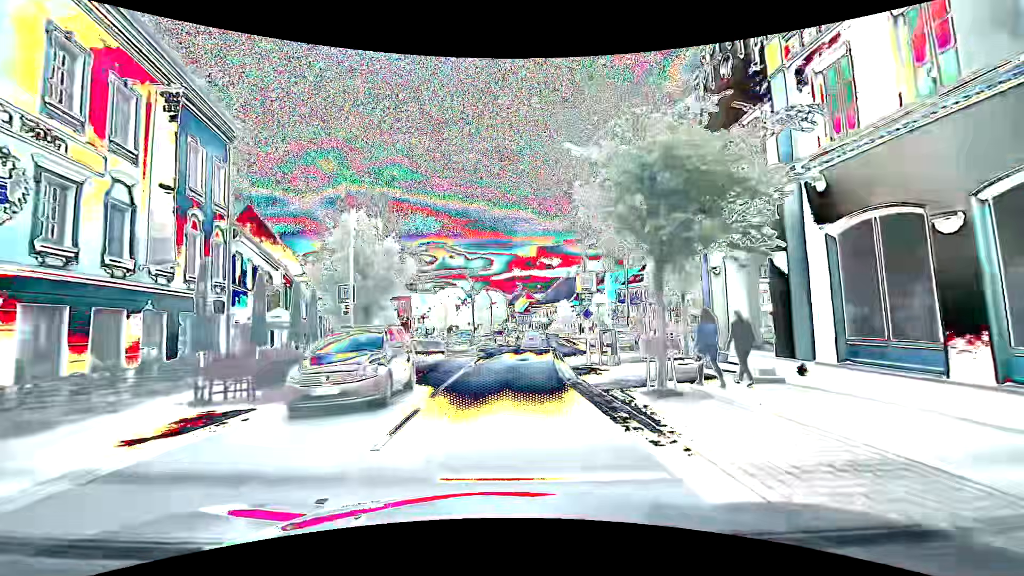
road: primary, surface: asphalt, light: Day
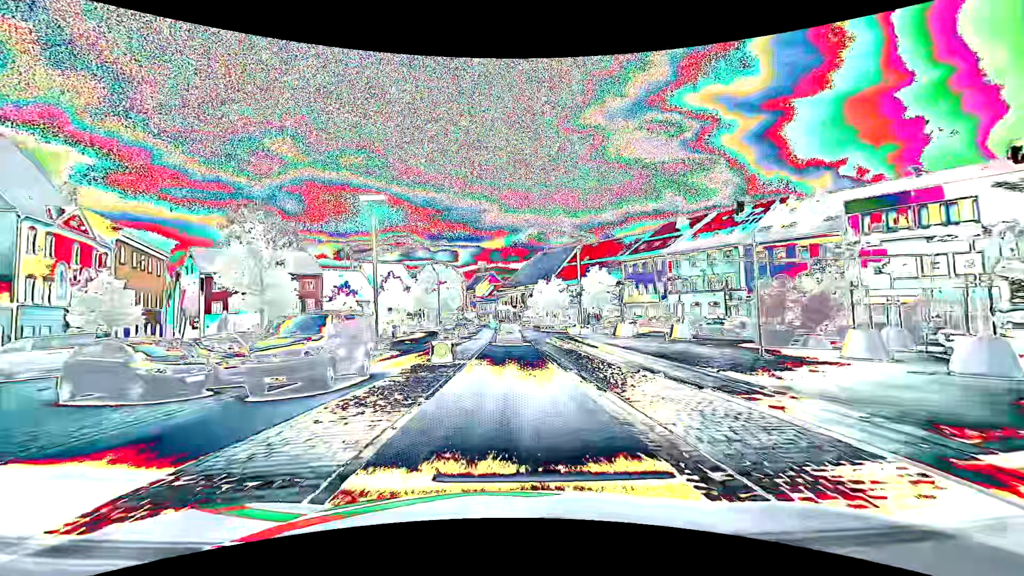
(+1.5, +37.0) m; +4°
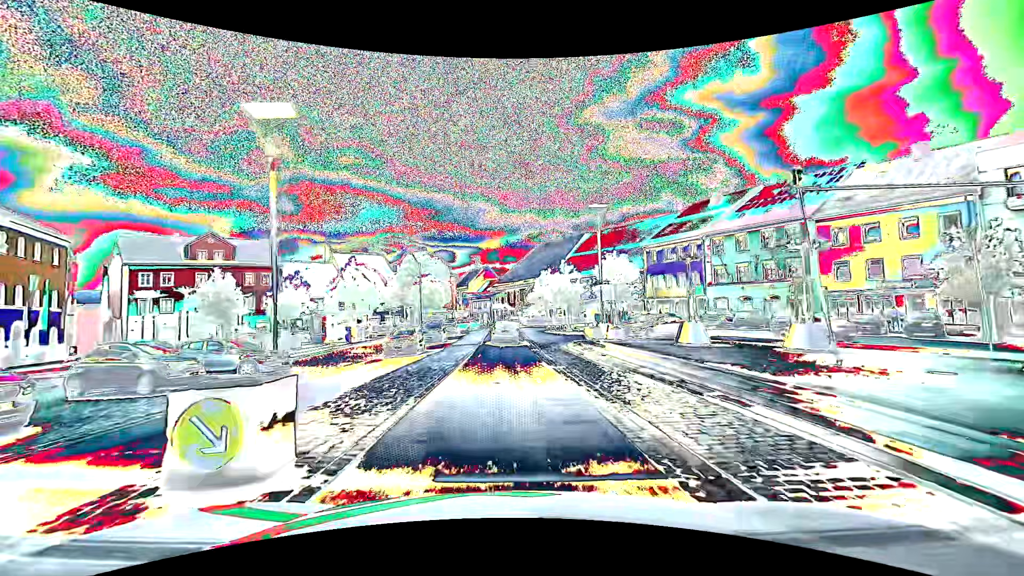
(+0.1, +14.1) m; +1°
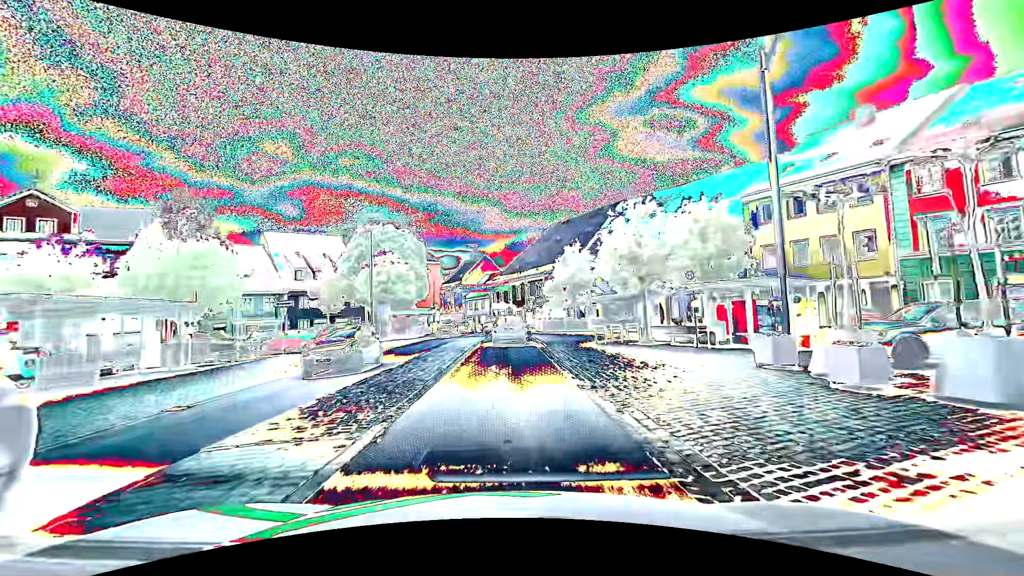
(-0.1, +25.9) m; -1°
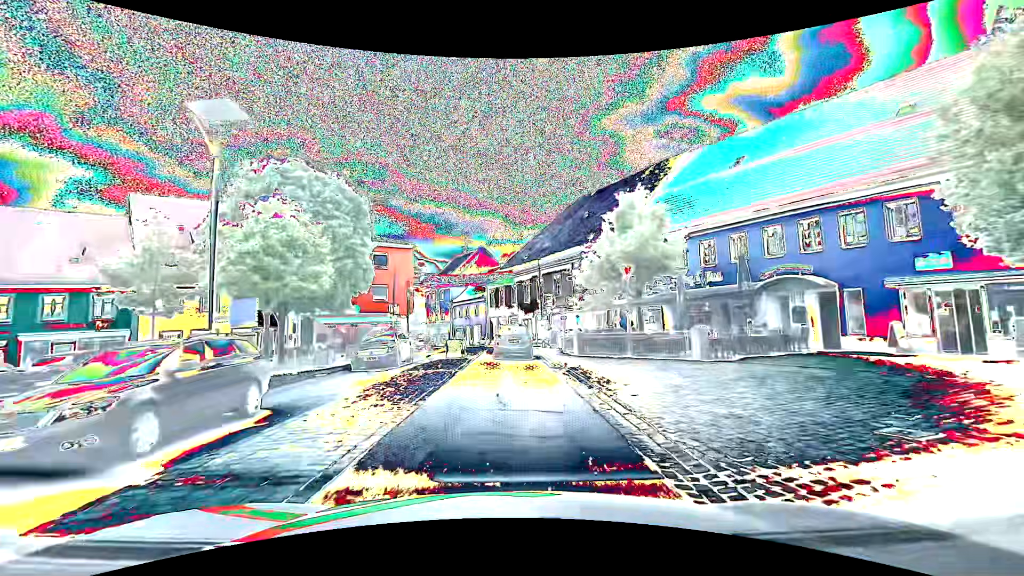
(0.0, +22.1) m; 0°
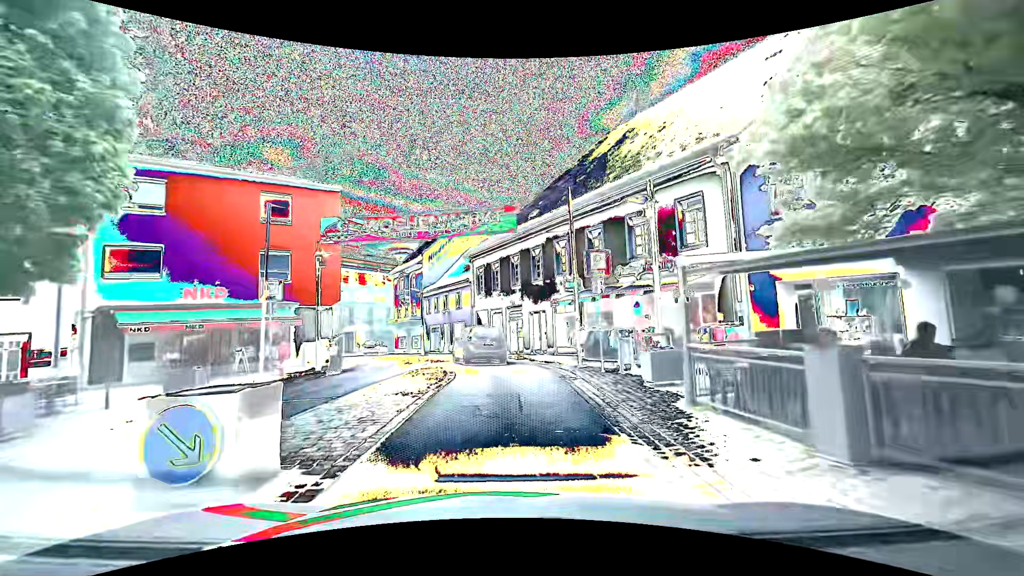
(-0.1, +19.4) m; 0°
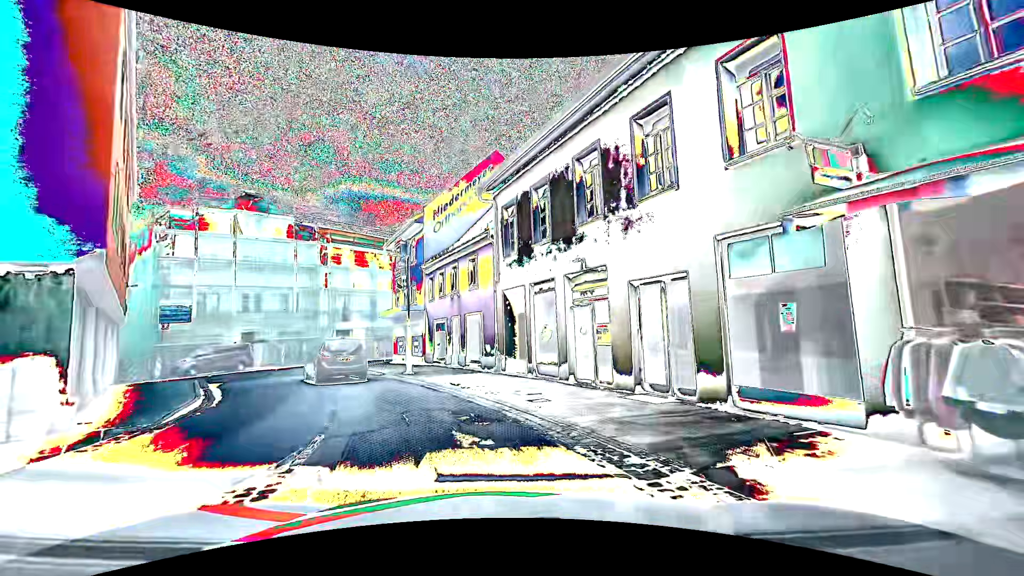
(-0.3, +17.6) m; -5°
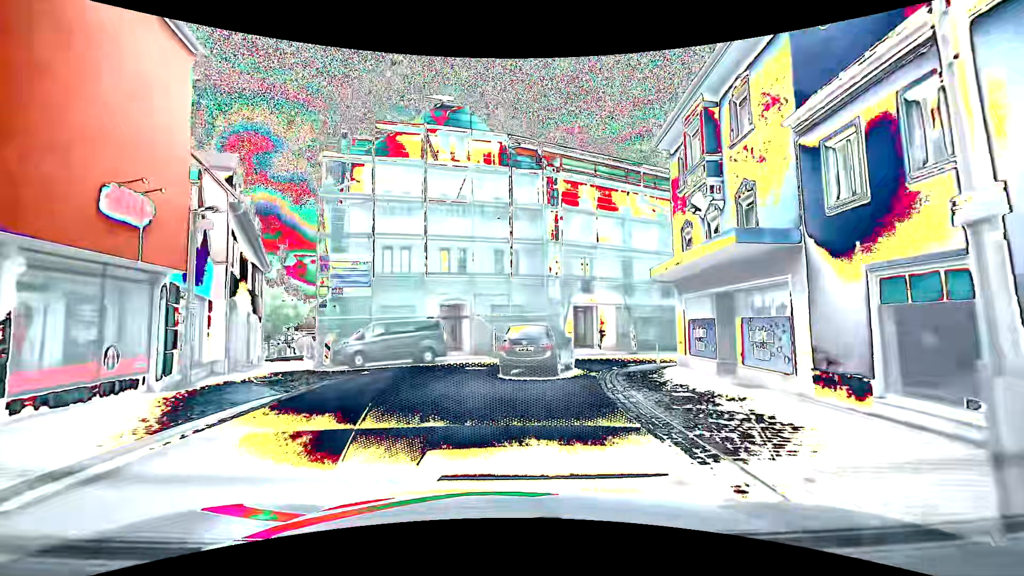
(-4.7, +17.7) m; -27°
(0, +10) (+2, +20) (+8, +27) (+16, +33) (+24, +40) (+31, +46) (+39, +52) (+47, +58) (+55, +64) (+64, +70) m
